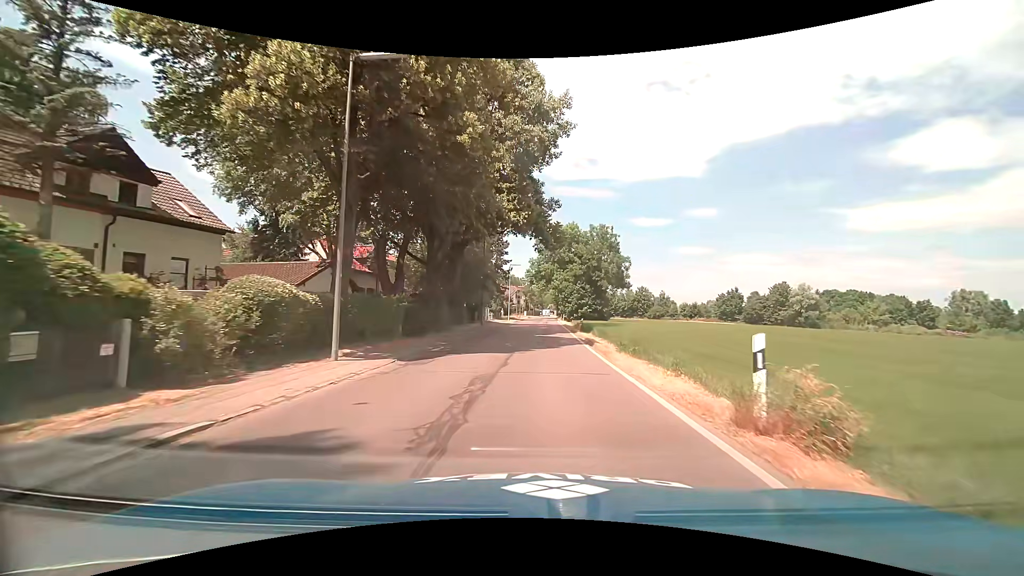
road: tertiary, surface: asphalt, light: Day
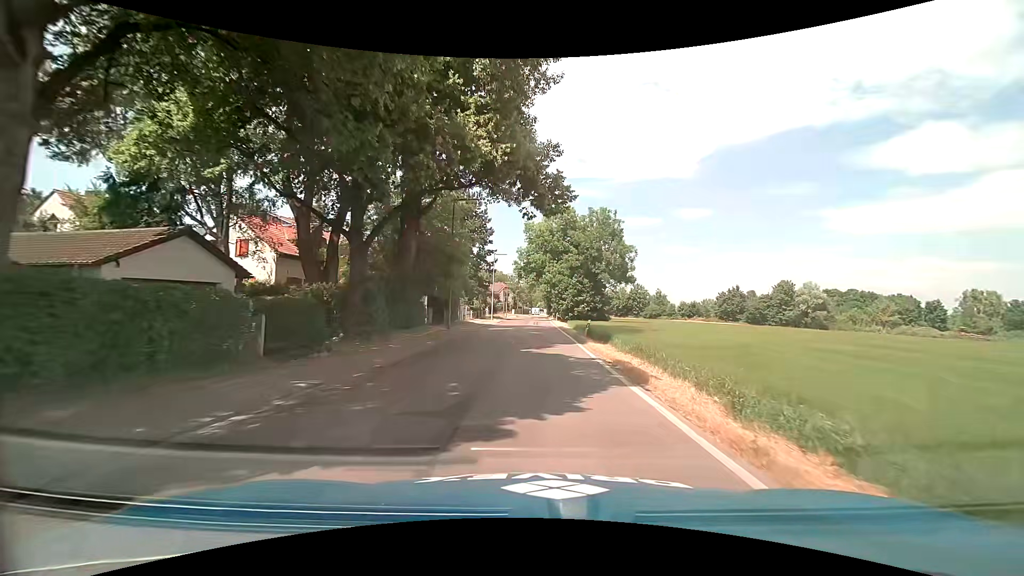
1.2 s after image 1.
(+0.1, +11.8) m; +1°
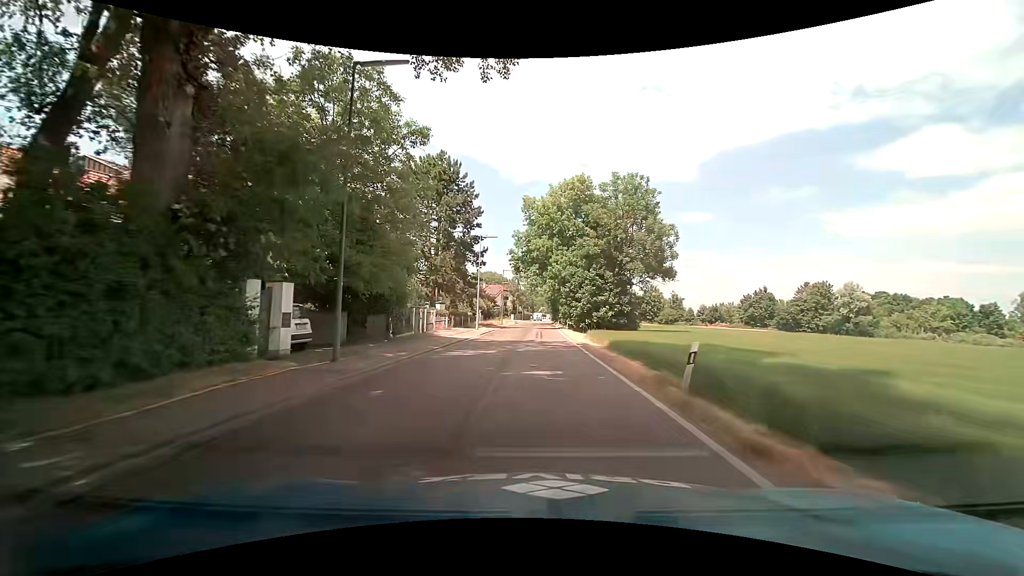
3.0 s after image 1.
(0.0, +17.9) m; 0°
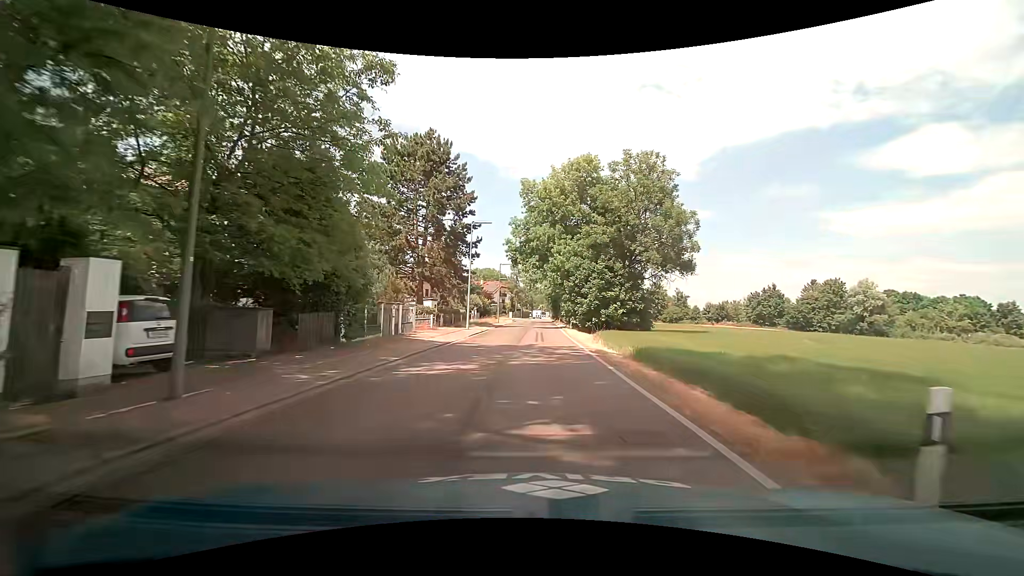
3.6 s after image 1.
(0.0, +5.8) m; -1°
(0, +10) (0, +20) (+1, +30) (+1, +40) (+1, +50) (+1, +60) (+2, +70) (+2, +80) (+2, +90) (+2, +100) m
